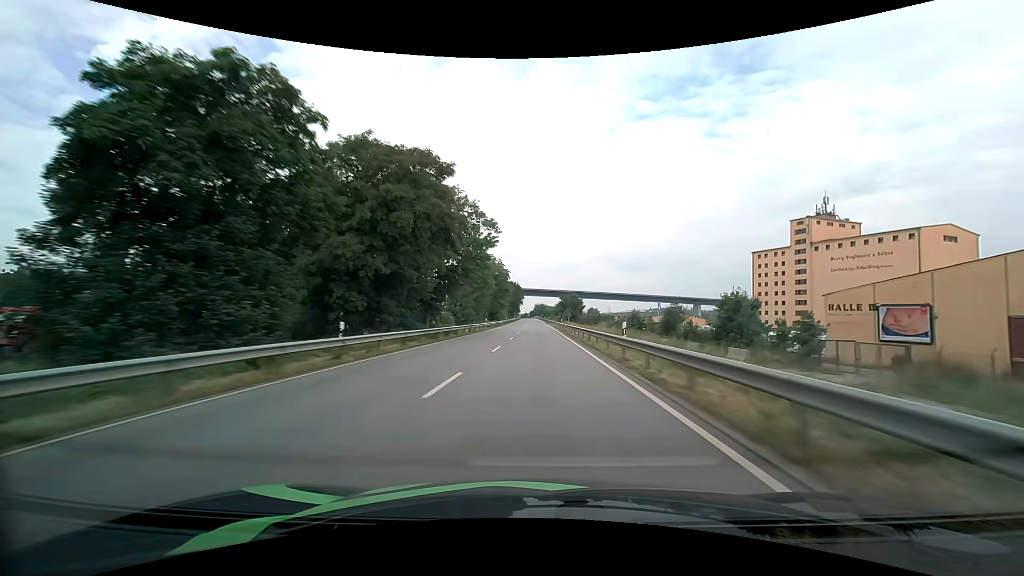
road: primary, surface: asphalt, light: Day
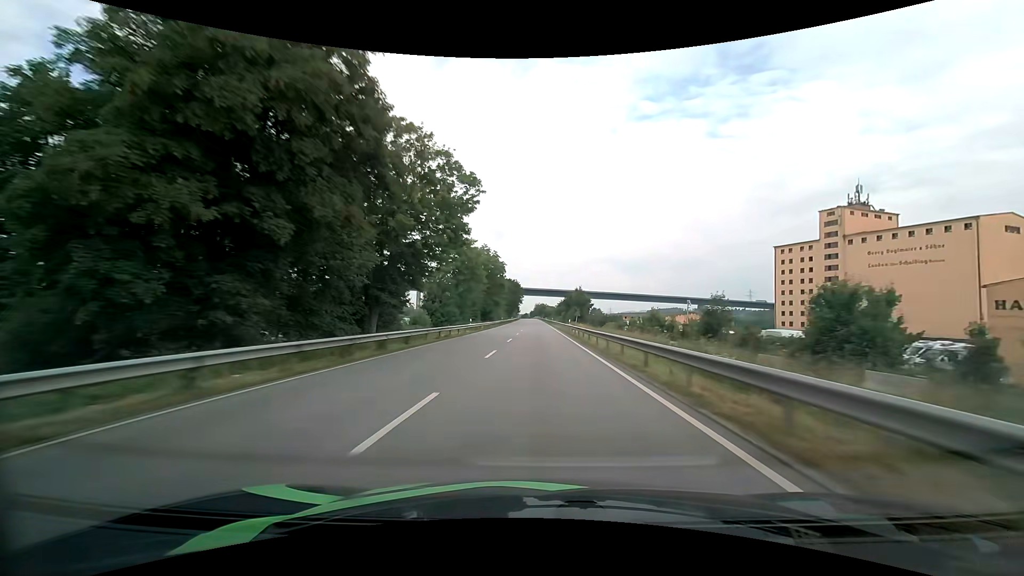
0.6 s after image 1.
(0.0, +15.5) m; 0°
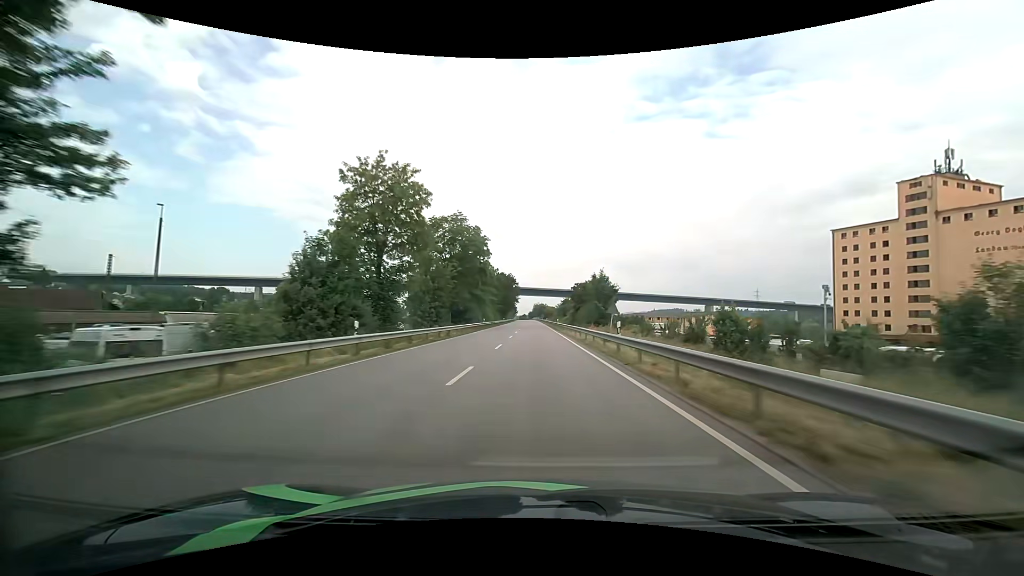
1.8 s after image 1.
(+0.1, +31.3) m; 0°
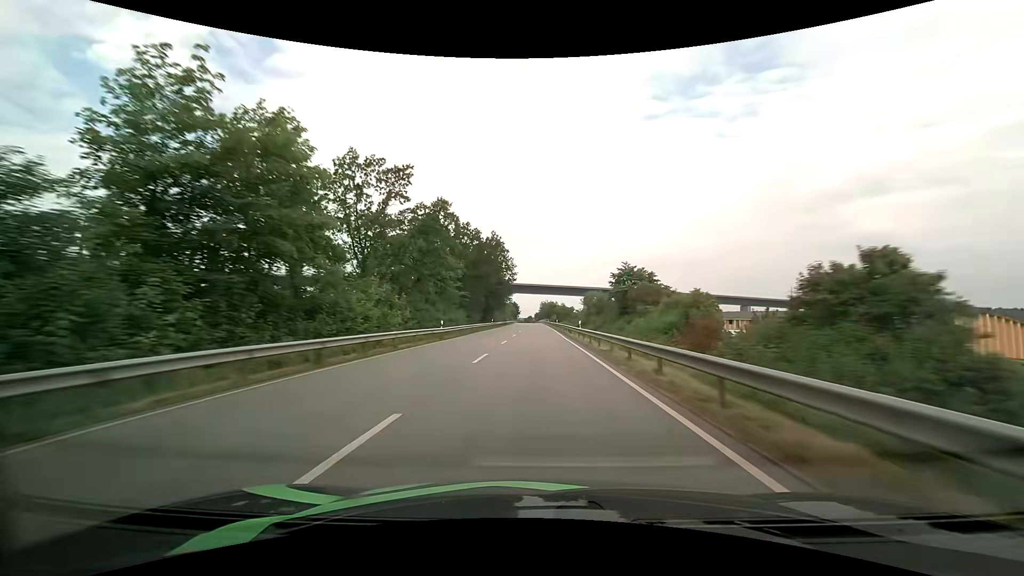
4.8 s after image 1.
(-0.6, +79.5) m; -1°
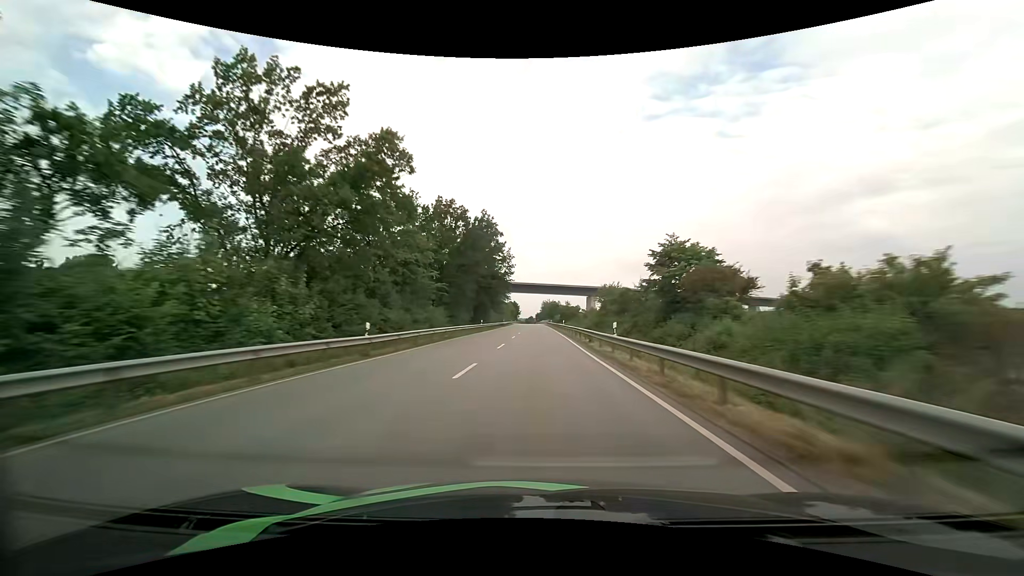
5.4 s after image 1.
(-0.1, +15.9) m; 0°
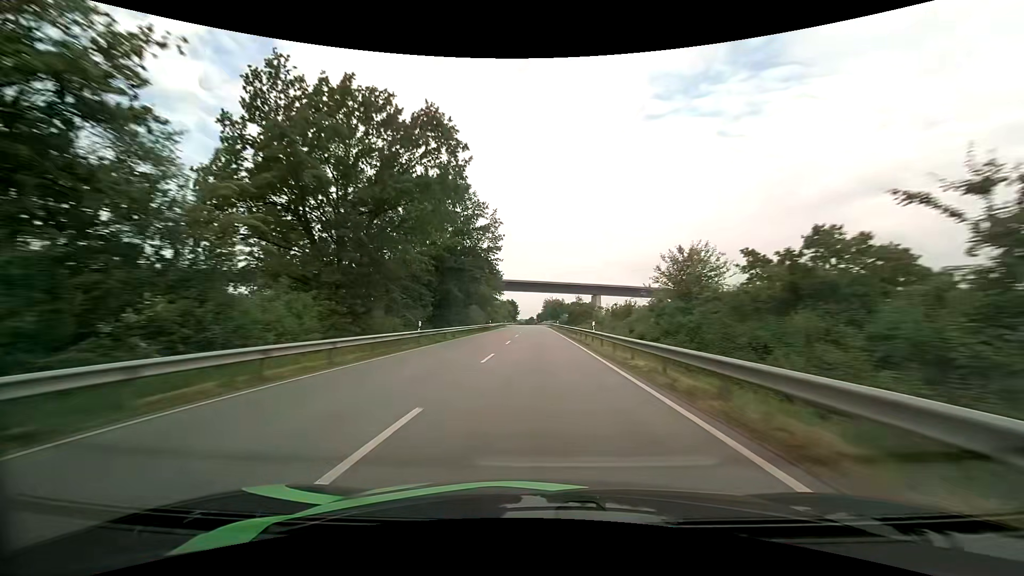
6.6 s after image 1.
(-0.1, +31.9) m; 0°
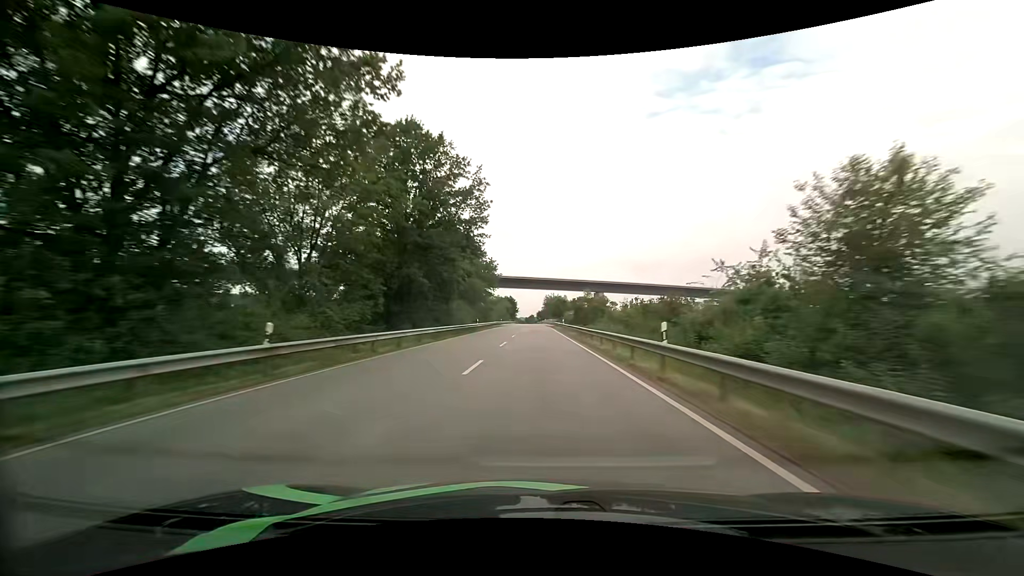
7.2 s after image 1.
(0.0, +15.9) m; 0°
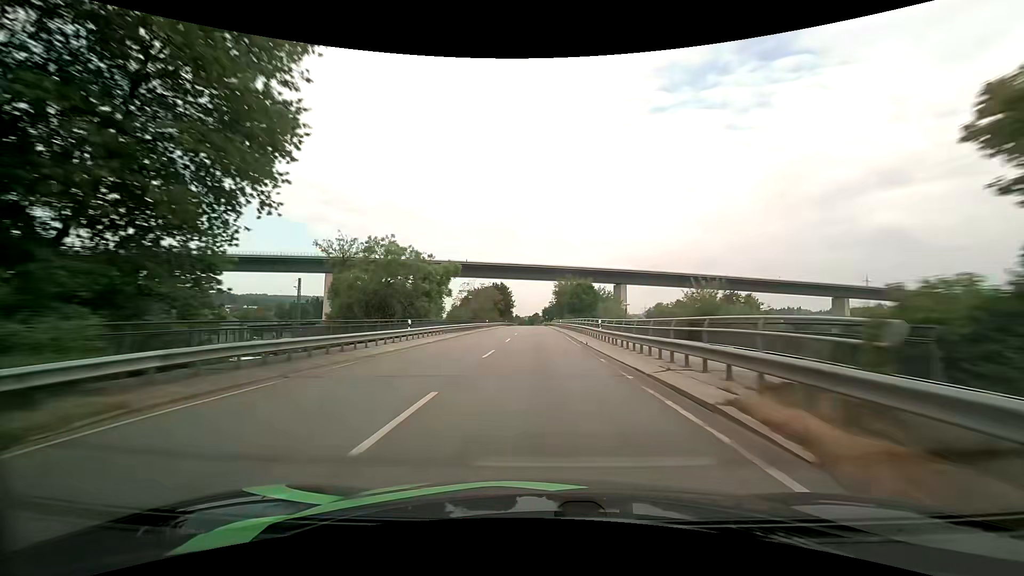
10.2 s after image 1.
(-0.2, +79.3) m; -1°
(0, +10) (0, +20) (0, +30) (0, +40) (0, +50) (0, +60) (0, +70) (-1, +80) (-1, +90) (-1, +100) m
